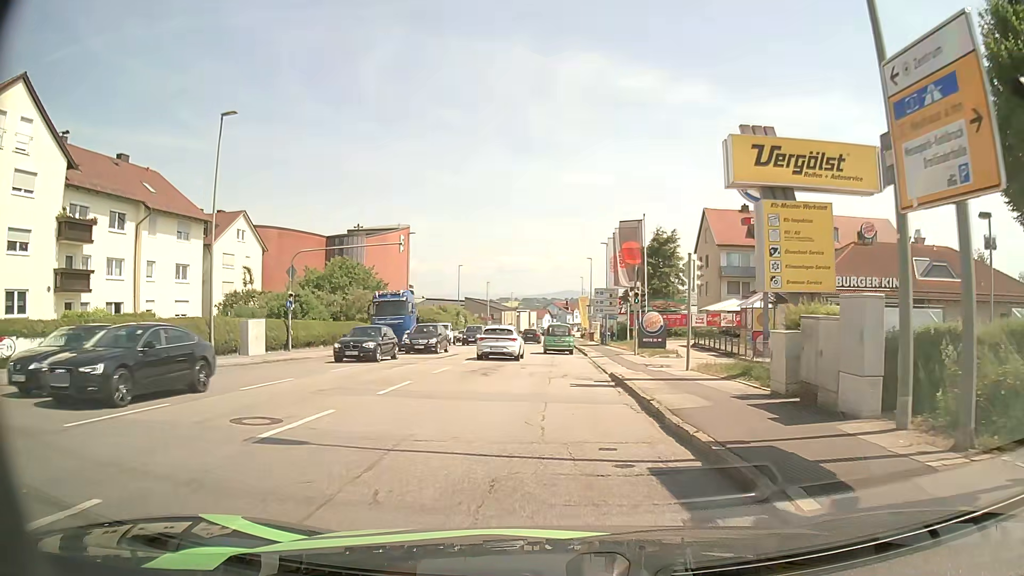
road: tertiary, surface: asphalt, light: Day
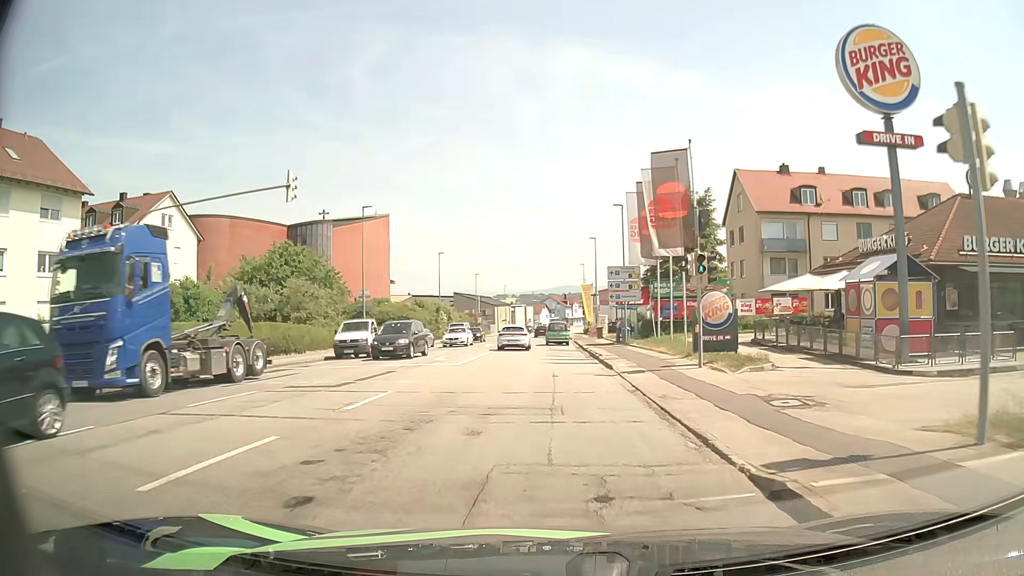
(-0.2, +14.6) m; -1°
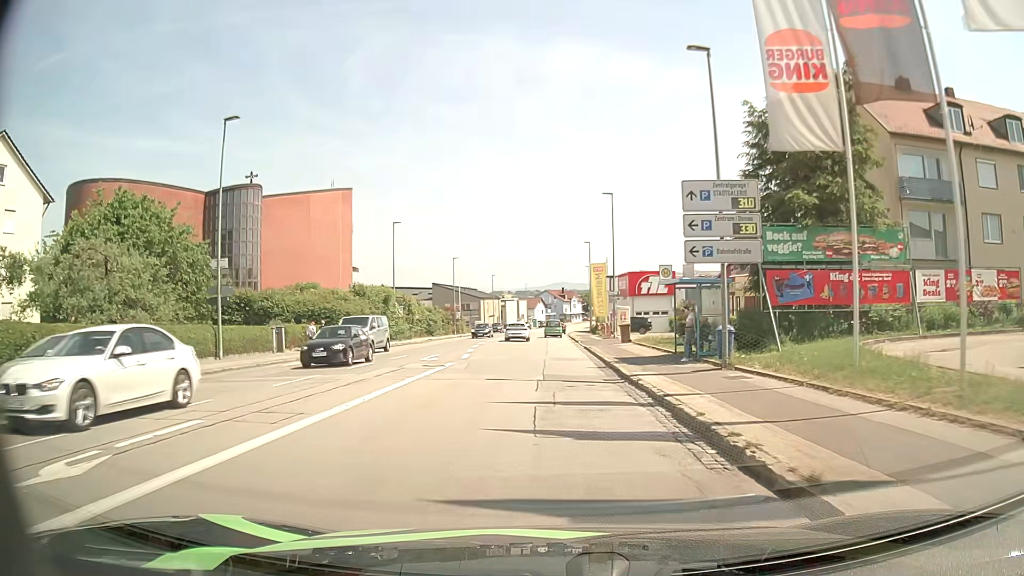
(0.0, +22.8) m; -1°
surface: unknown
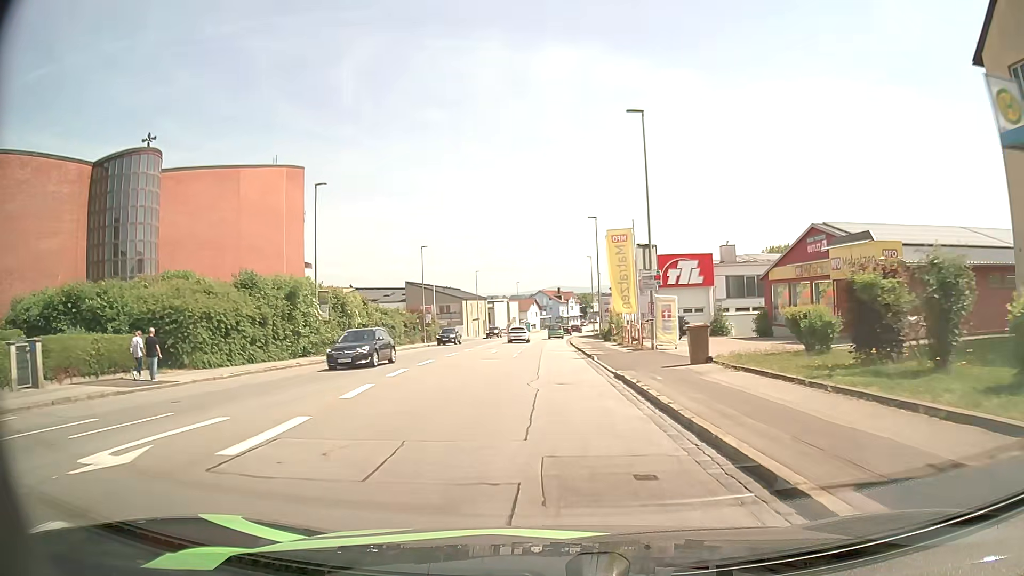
(+0.3, +19.5) m; 0°
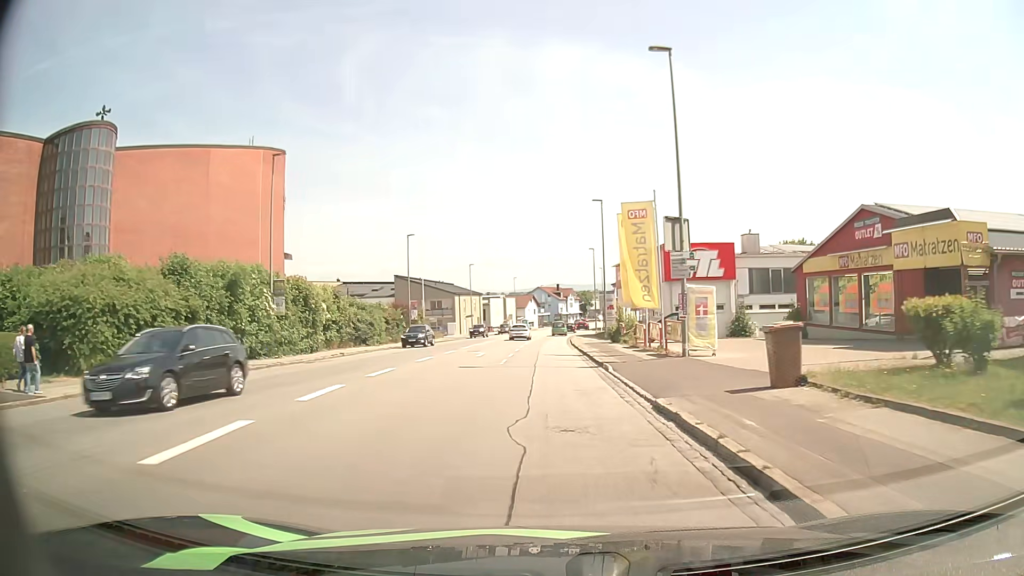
(+0.1, +6.9) m; +1°
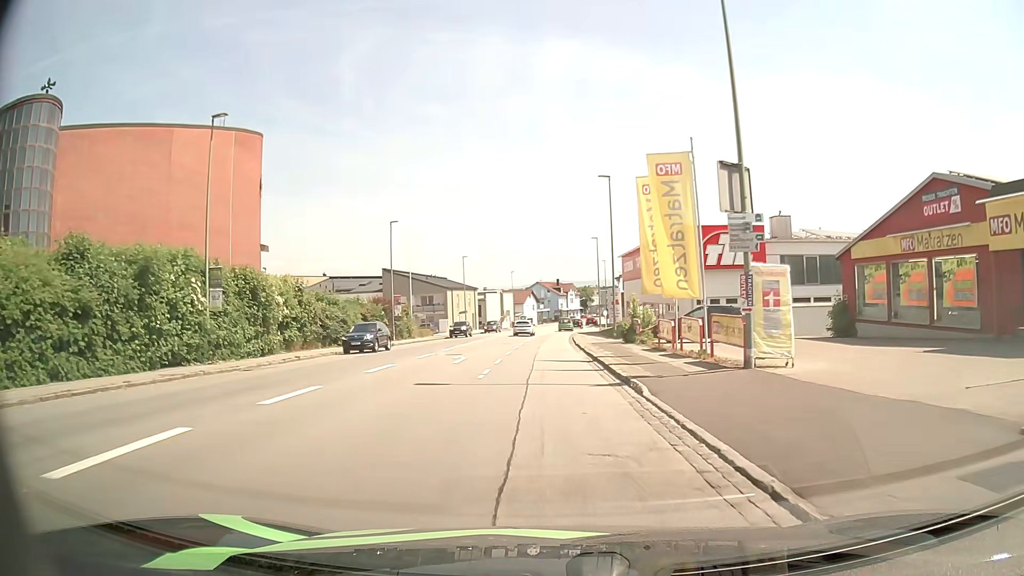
(0.0, +7.1) m; 0°
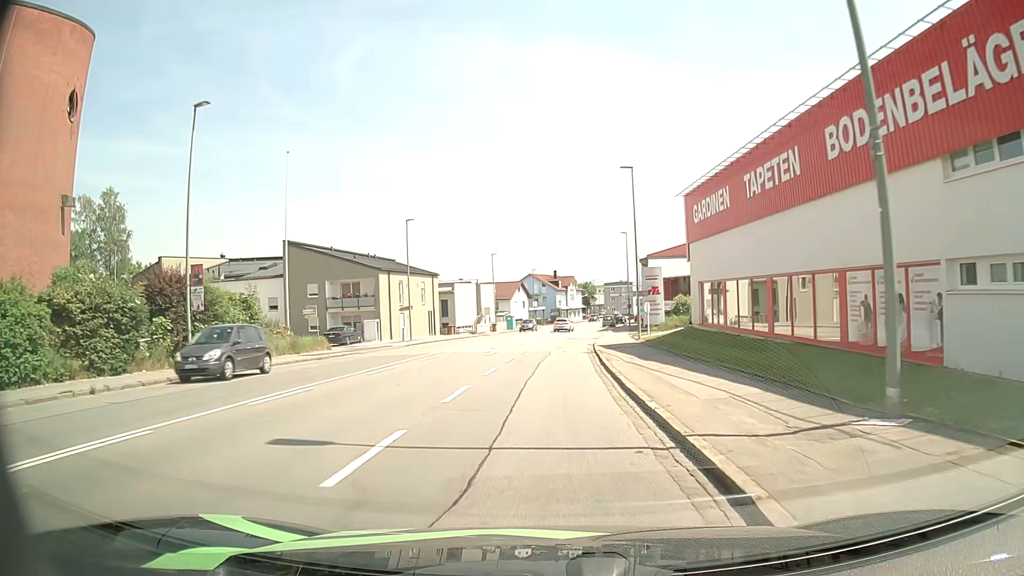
(0.0, +34.4) m; +1°
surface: asphalt
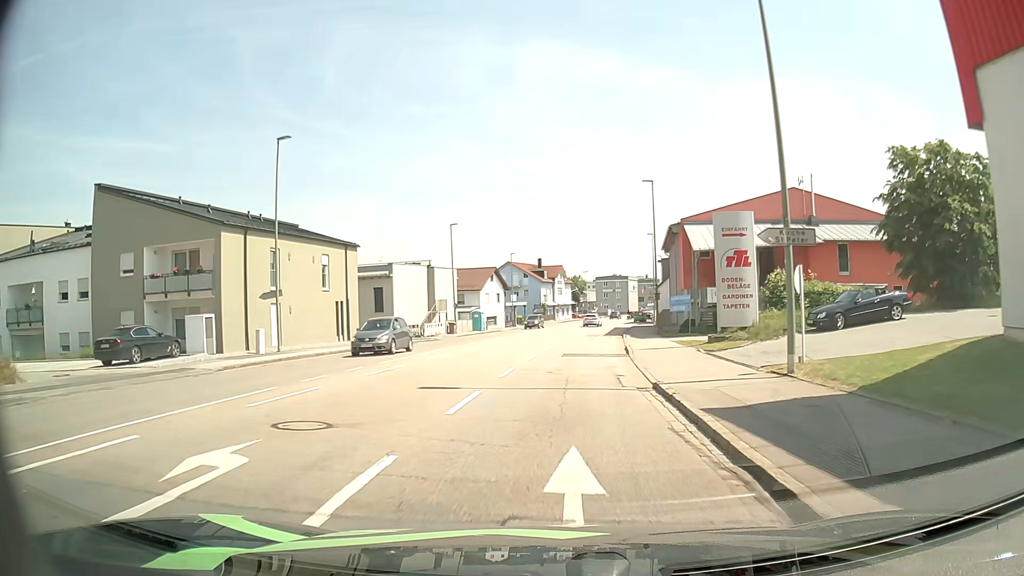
(0.0, +26.4) m; +1°
(0, +10) (0, +20) (+1, +30) (+2, +40) (+3, +50) (+4, +60) (+6, +70) (+8, +79) (+10, +89) (+12, +99) m
